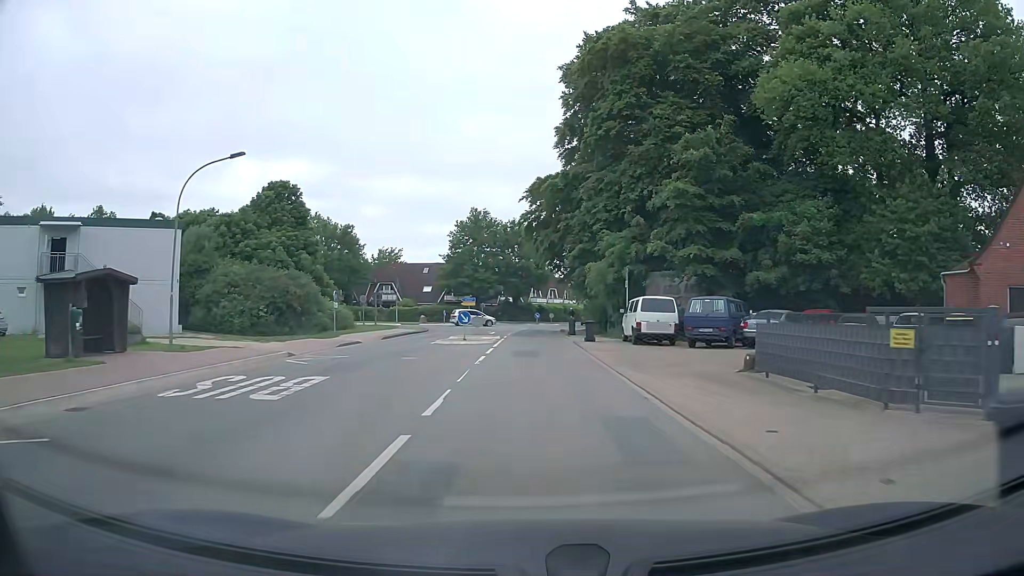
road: tertiary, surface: asphalt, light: Day
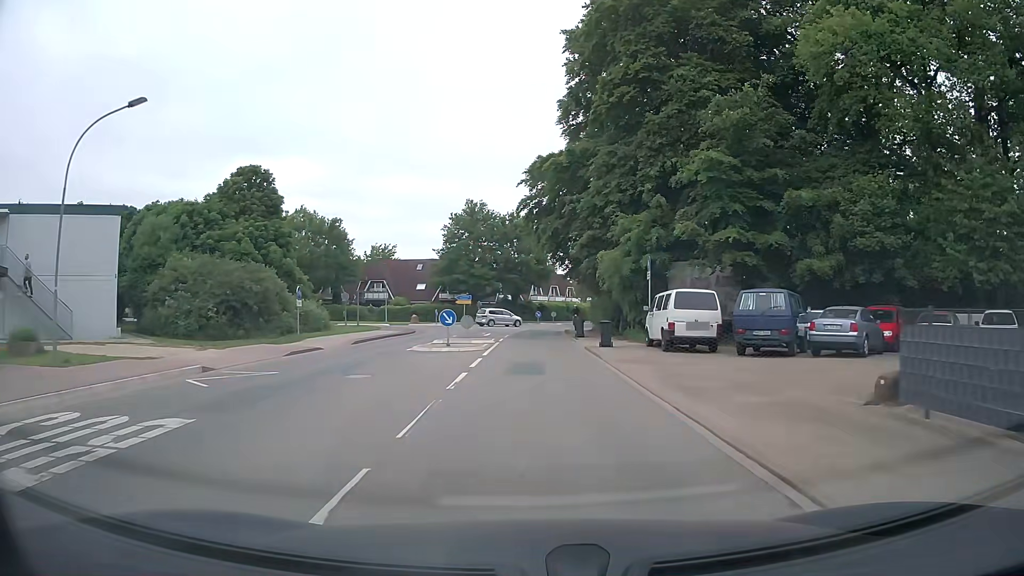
(0.0, +6.2) m; 0°
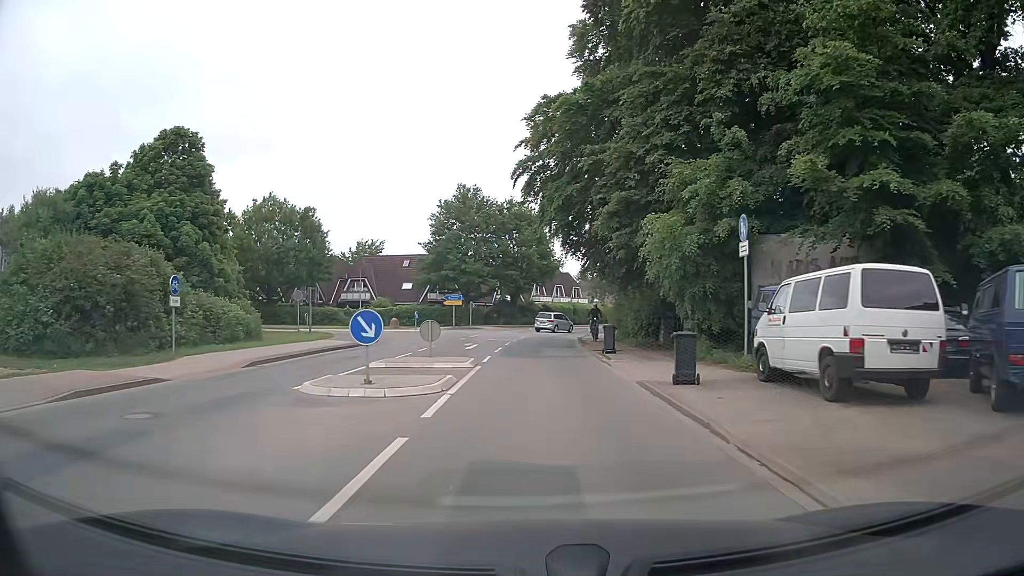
(0.0, +12.1) m; 0°
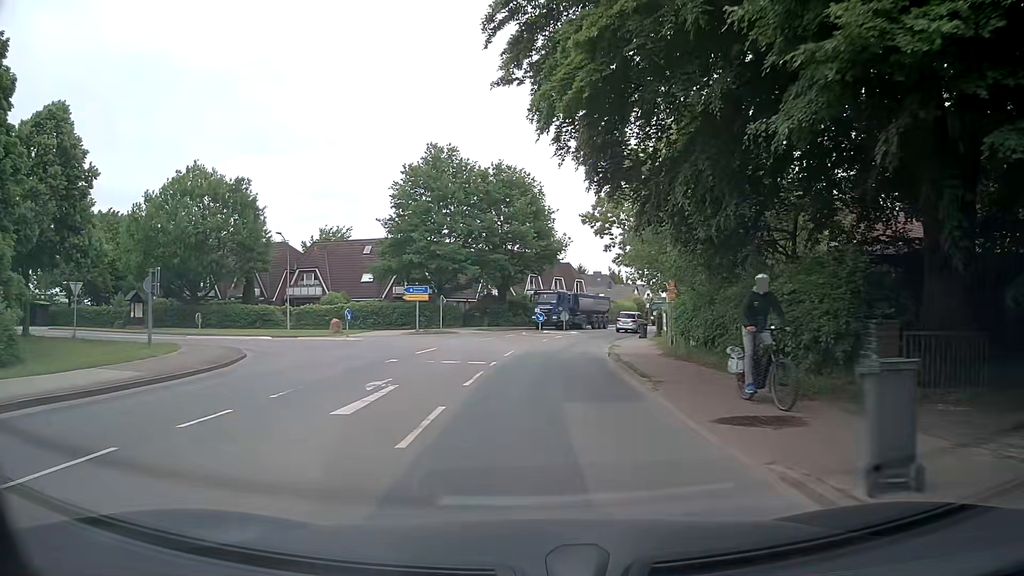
(0.0, +18.2) m; +1°
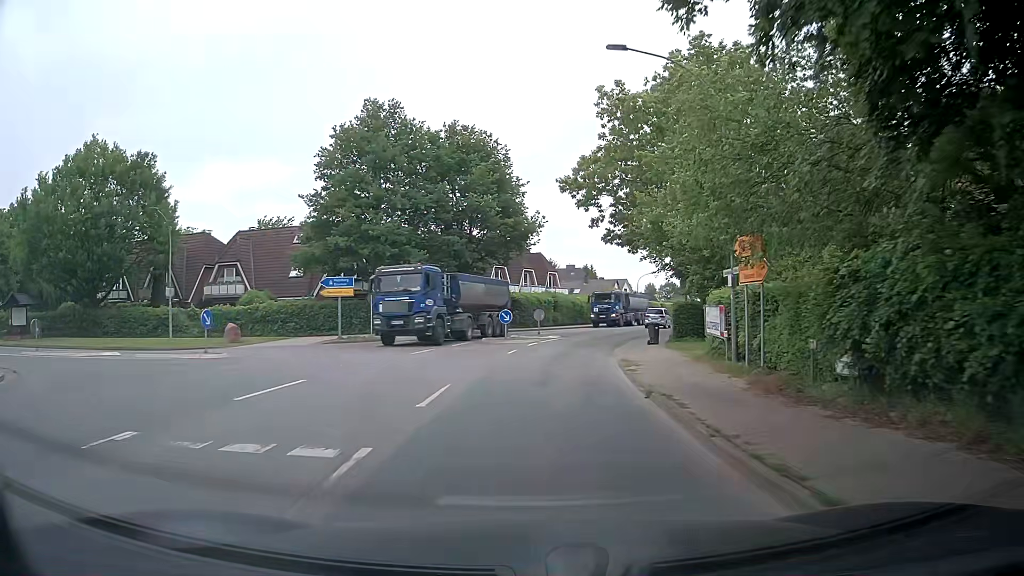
(+0.2, +12.4) m; +3°
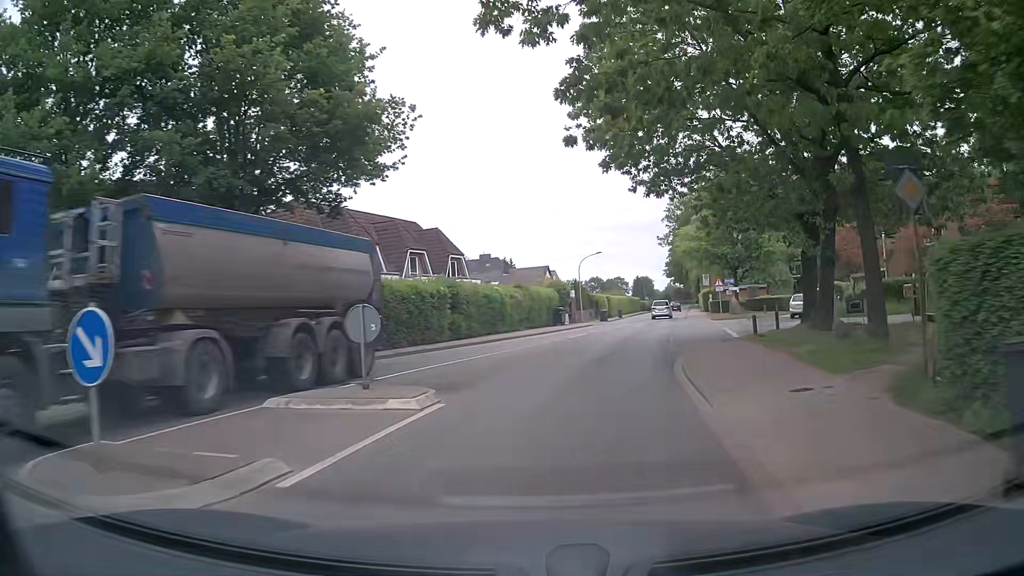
(+1.3, +25.6) m; +6°
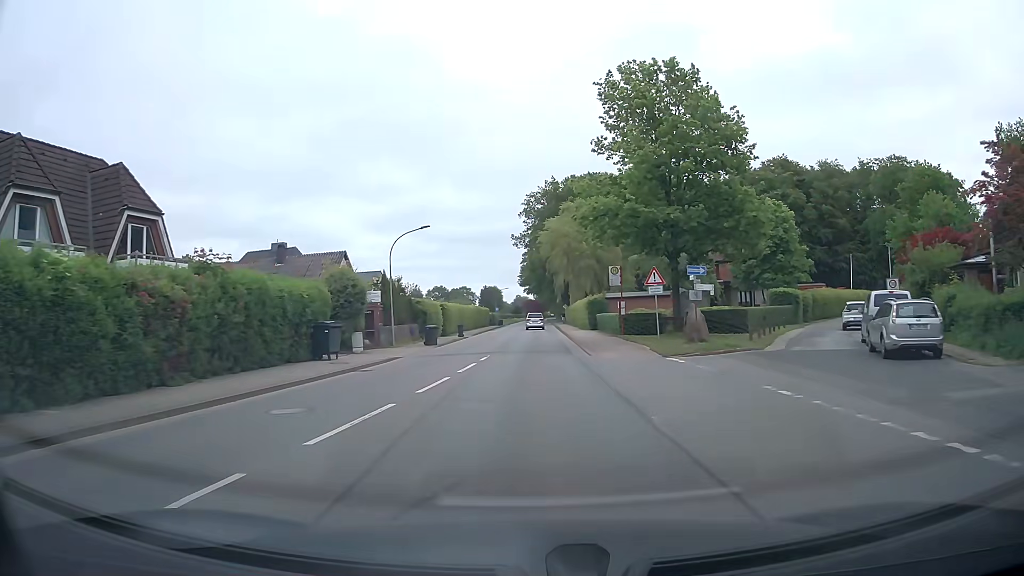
(+3.5, +26.7) m; +13°
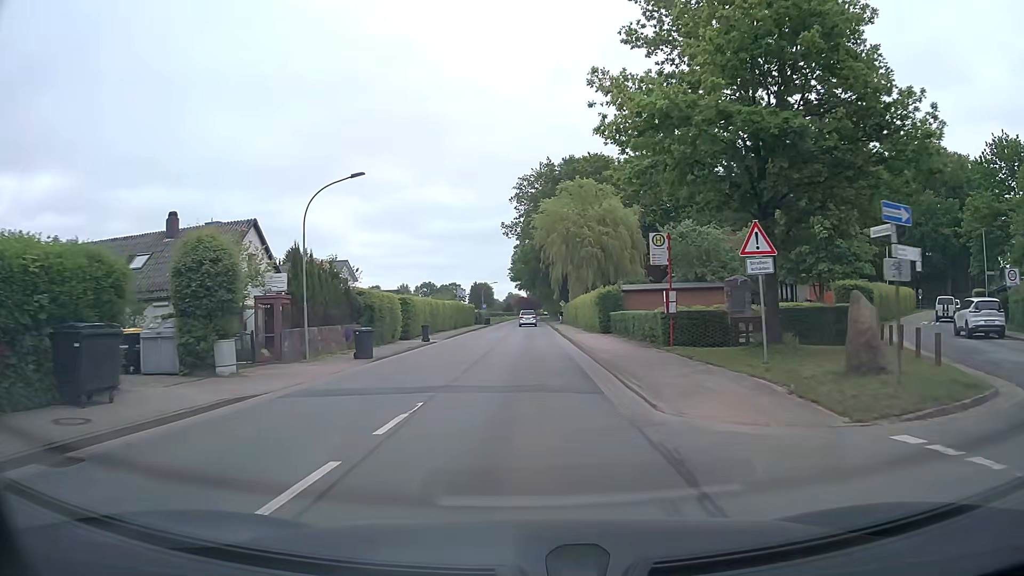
(+0.2, +13.6) m; +1°
(0, +10) (0, +20) (0, +30) (0, +40) (0, +50) (0, +60) (0, +70) (0, +80) (0, +90) (0, +100) m
